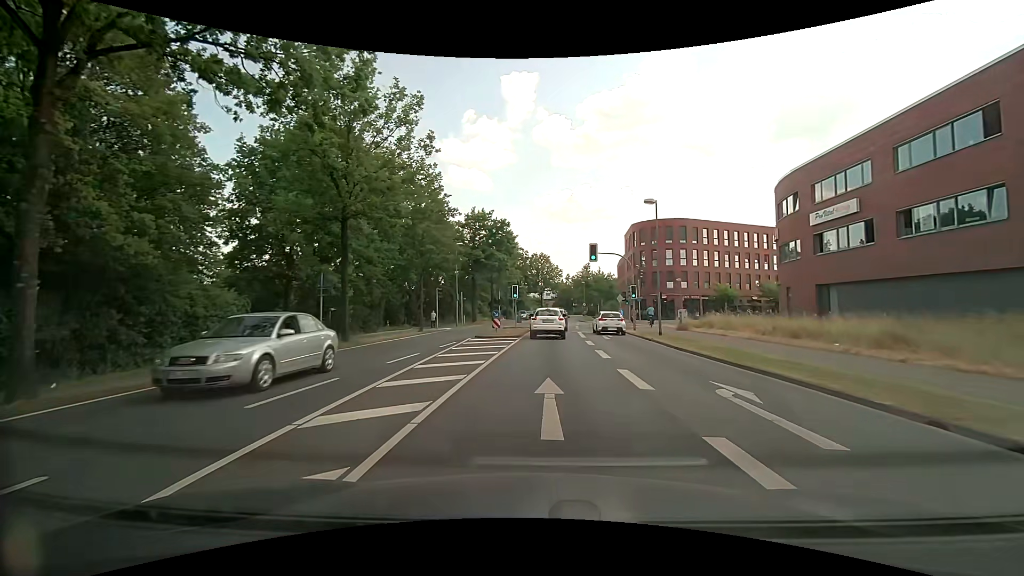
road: tertiary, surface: asphalt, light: Day
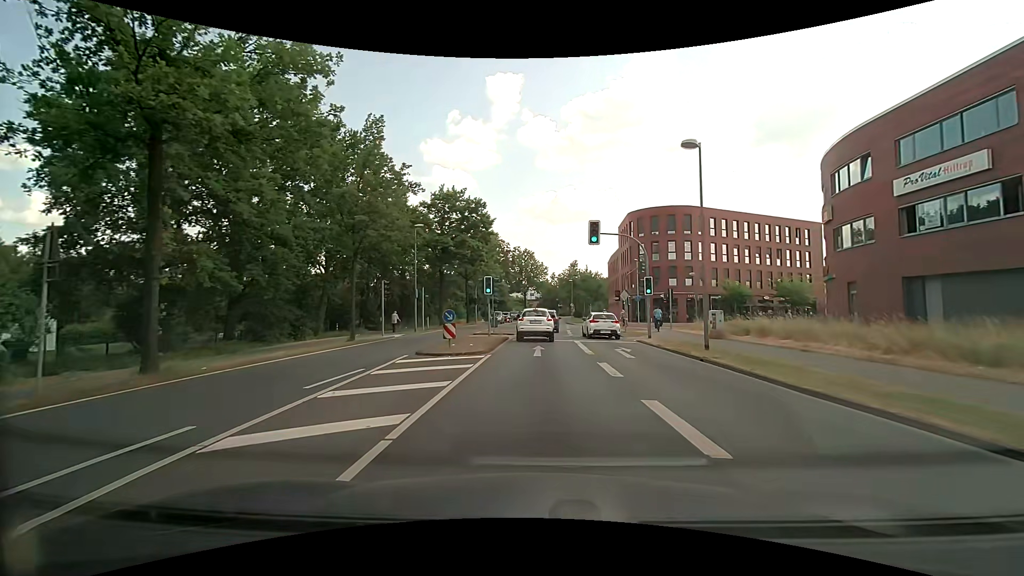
(+0.5, +10.1) m; +3°
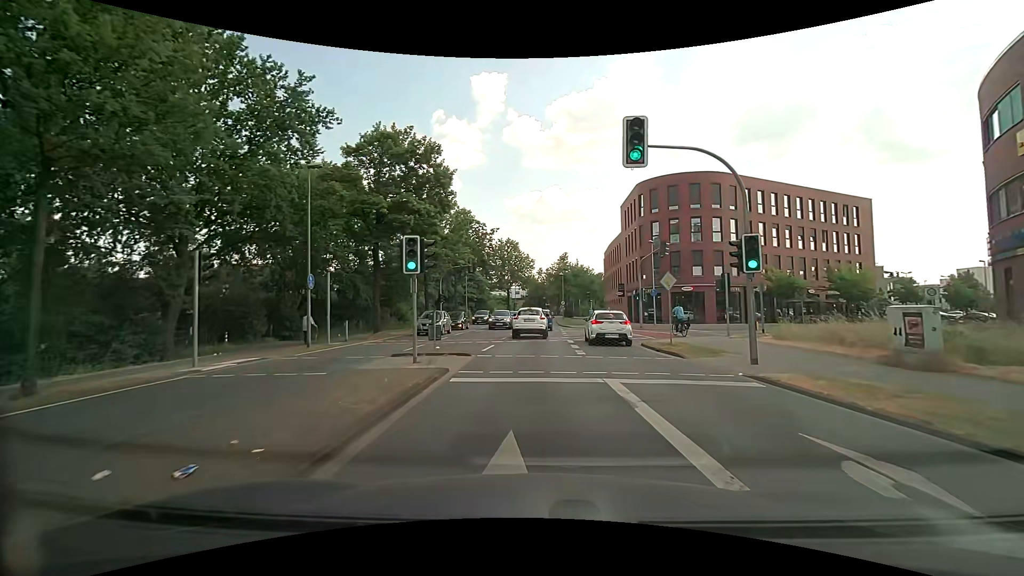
(+0.3, +15.0) m; +2°
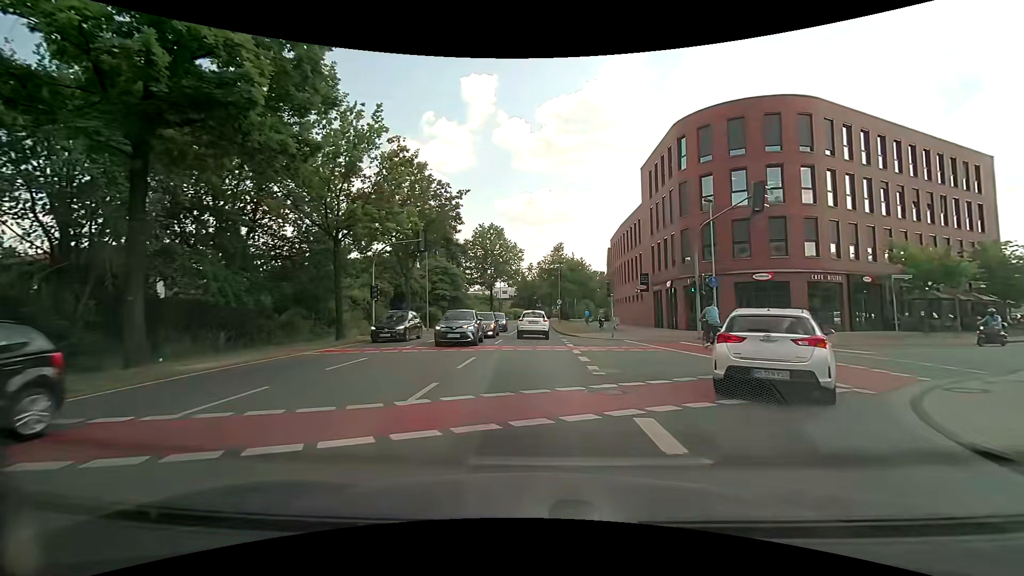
(+0.1, +17.6) m; +1°
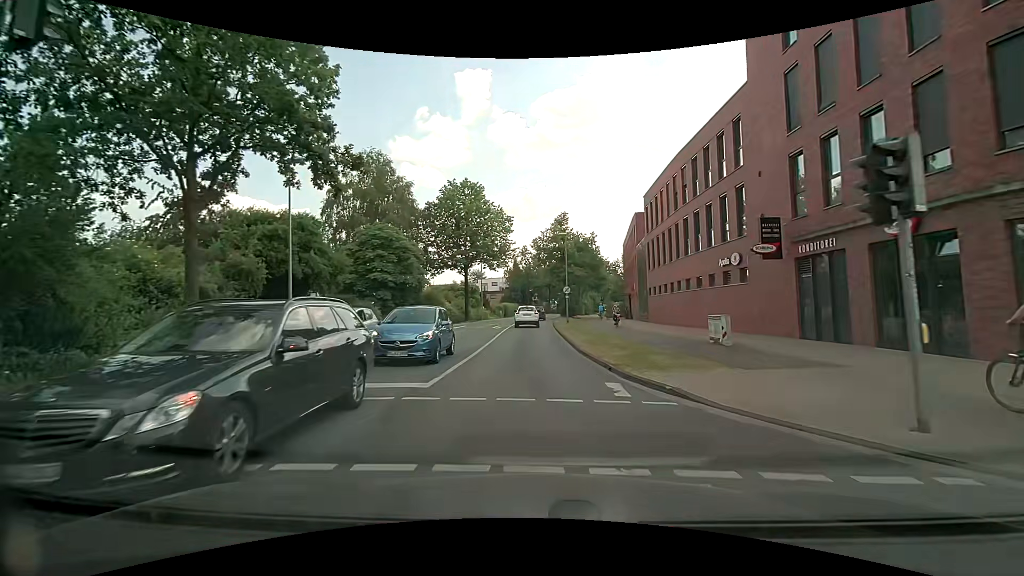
(+0.2, +23.7) m; 0°
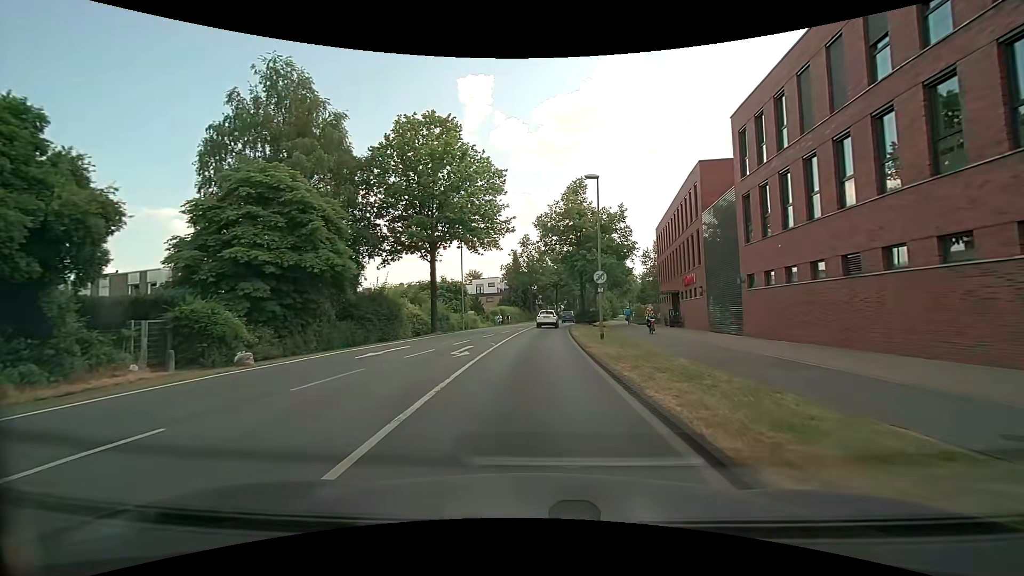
(0.0, +19.3) m; 0°
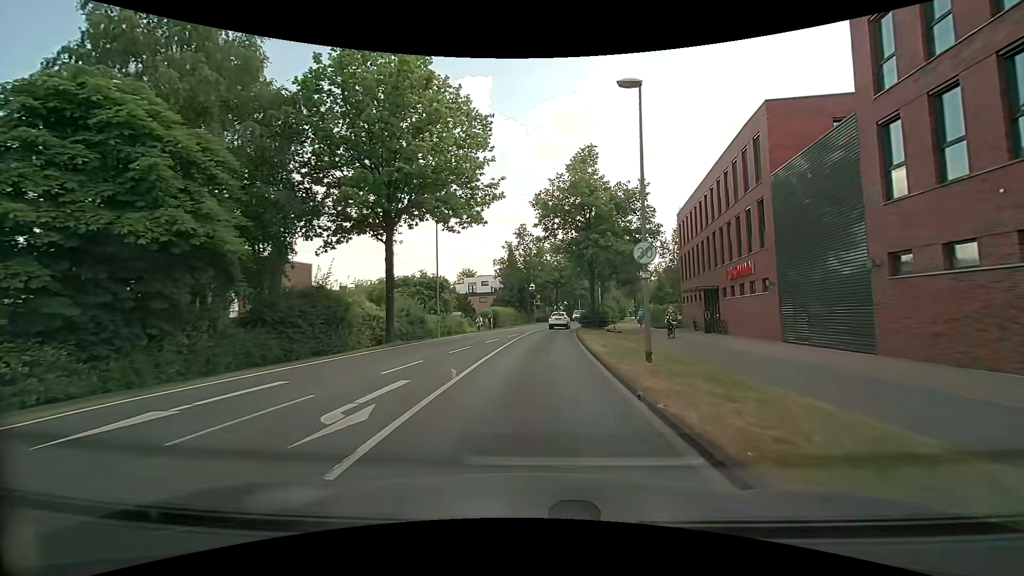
(-0.1, +9.8) m; 0°
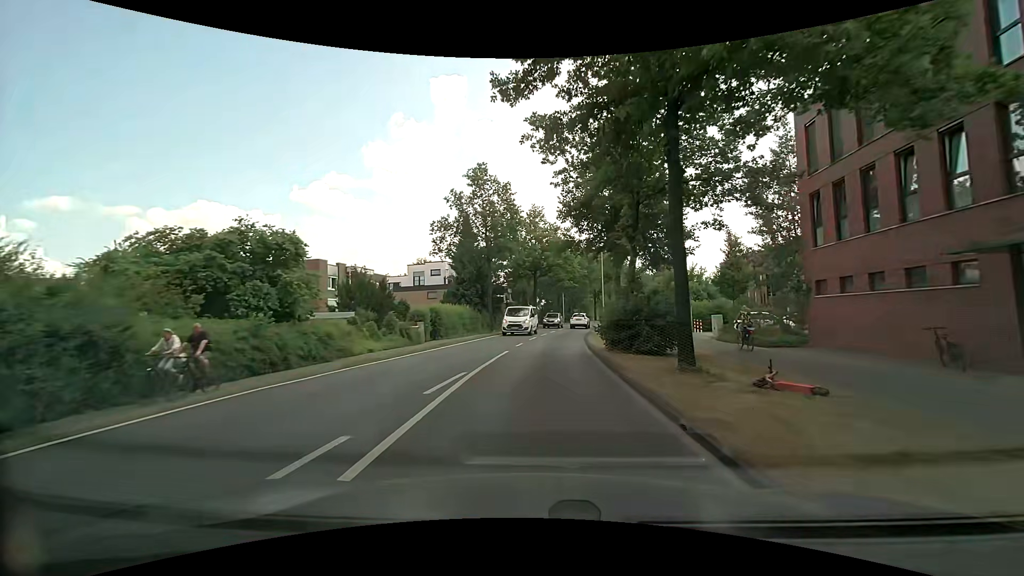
(+0.5, +27.1) m; +3°
(0, +10) (+1, +20) (+1, +30) (+2, +40) (+4, +50) (+6, +60) (+8, +69) (+10, +79) (+12, +89) (+14, +99) m
